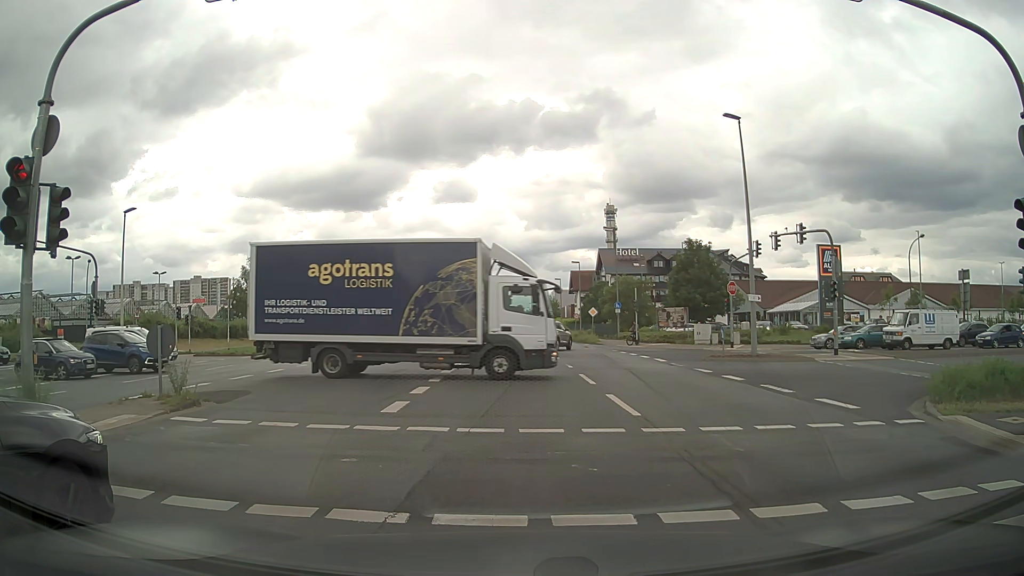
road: primary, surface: asphalt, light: Day
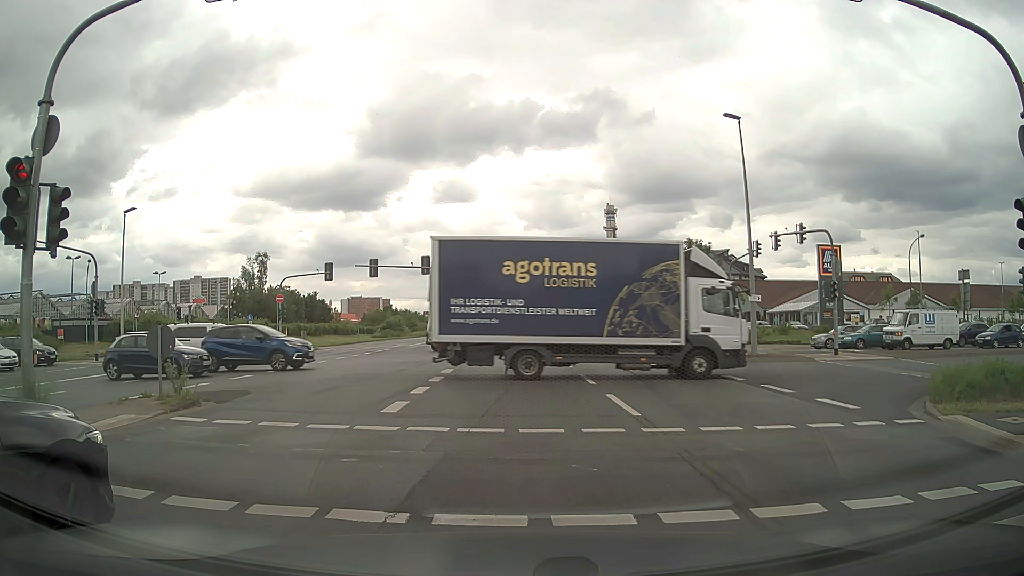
(0.0, 0.0) m; 0°
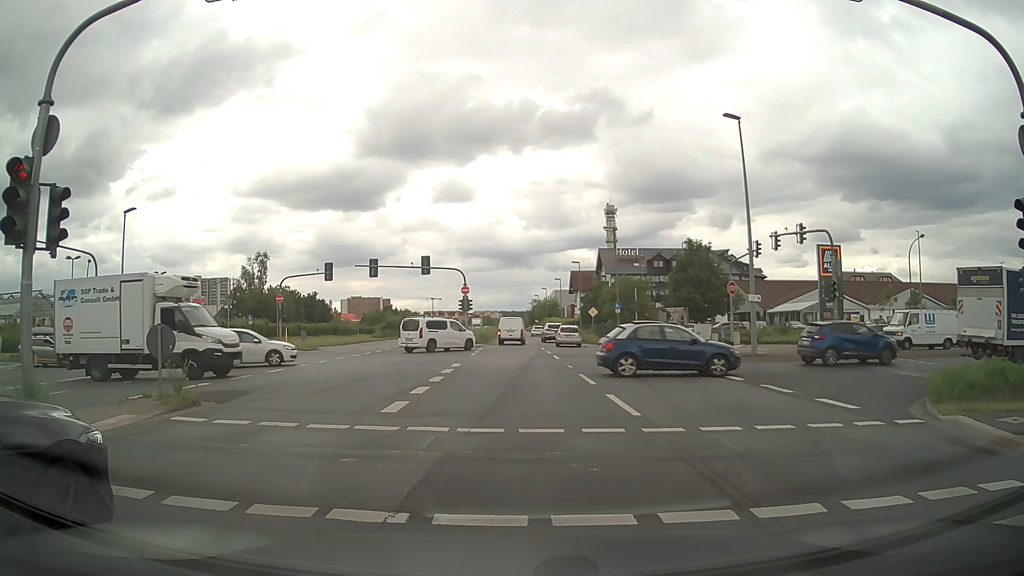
(0.0, 0.0) m; 0°
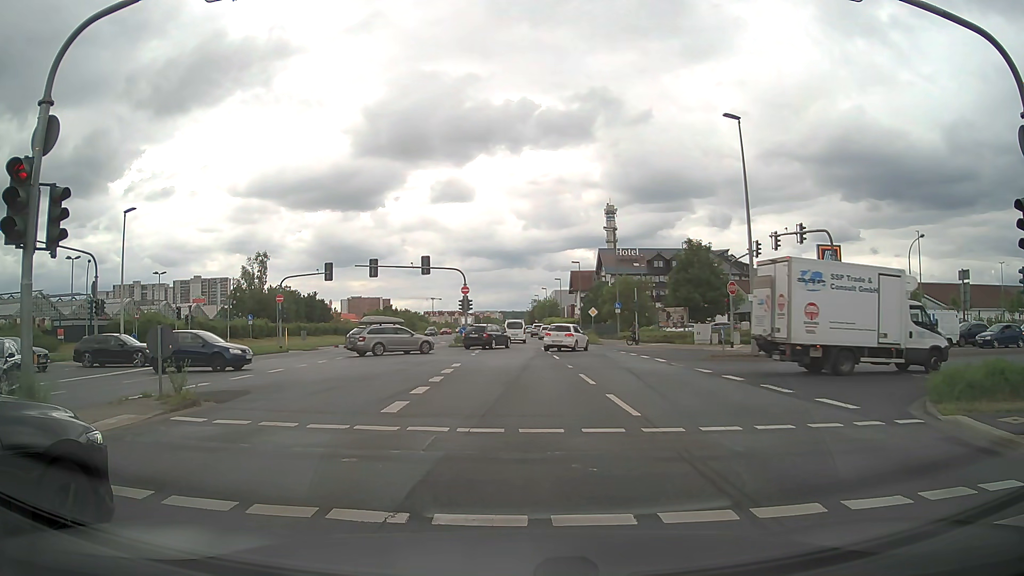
(0.0, 0.0) m; 0°
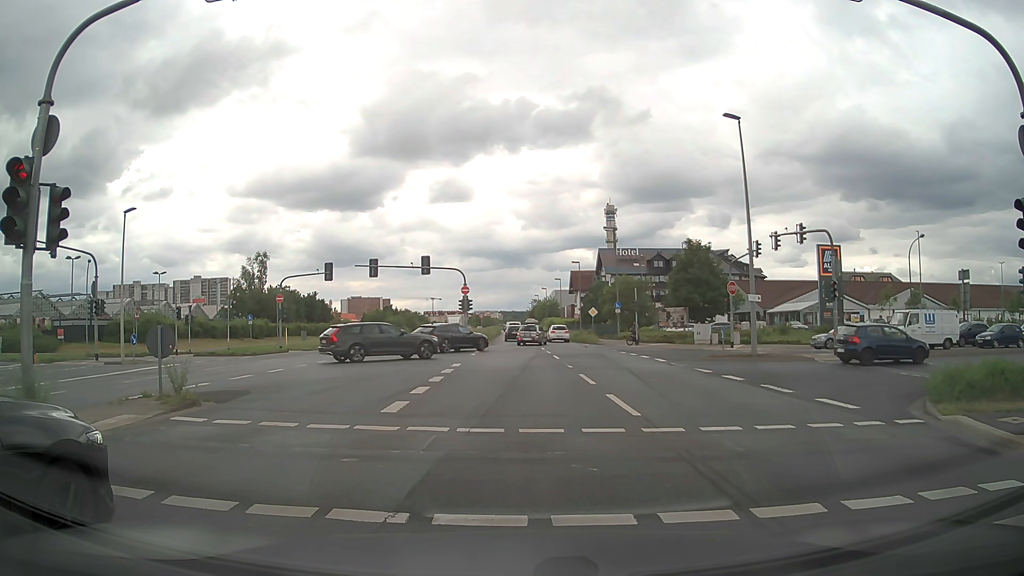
(0.0, 0.0) m; 0°
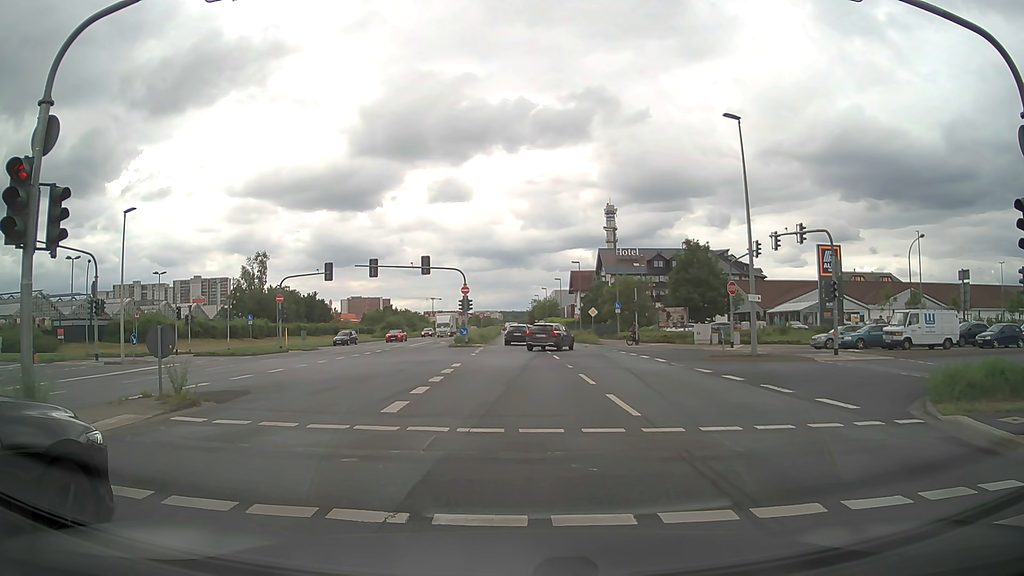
(0.0, 0.0) m; 0°
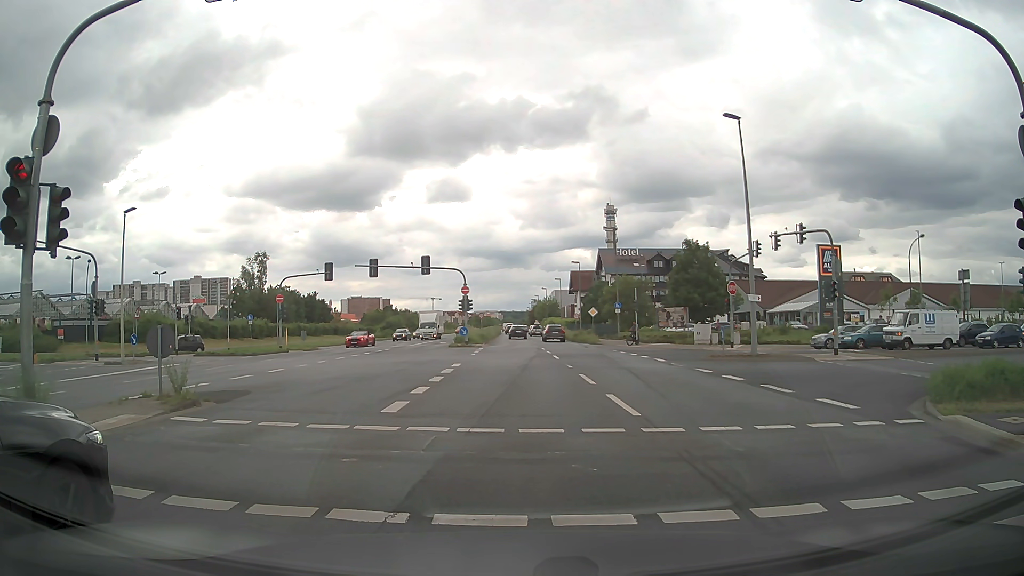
(0.0, 0.0) m; 0°
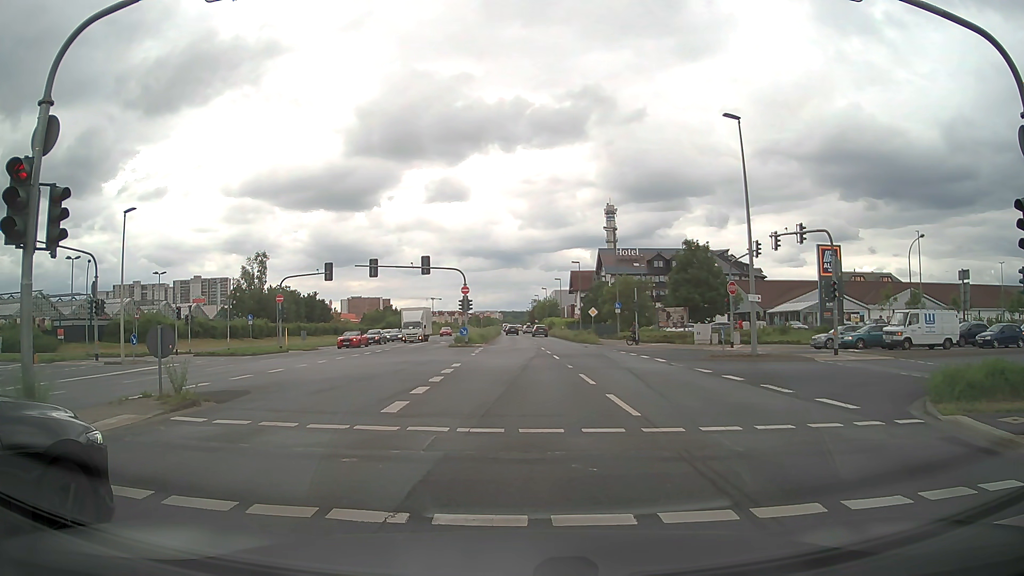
(0.0, 0.0) m; 0°
(0, +10) (0, +20) (0, +30) (0, +40) (0, +50) (0, +60) (0, +70) (0, +80) (-1, +90) (-1, +100) m
